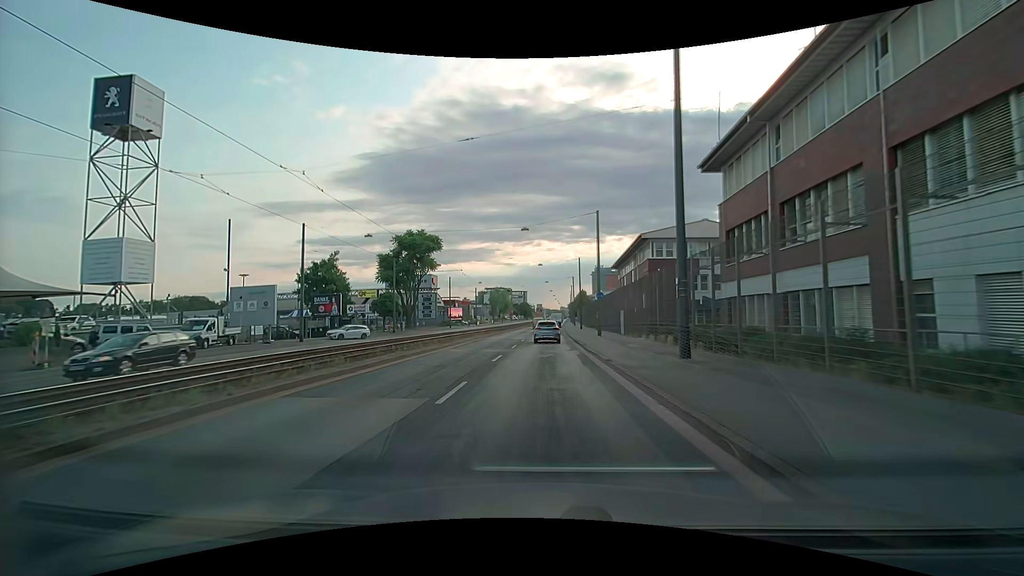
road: primary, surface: asphalt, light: Day
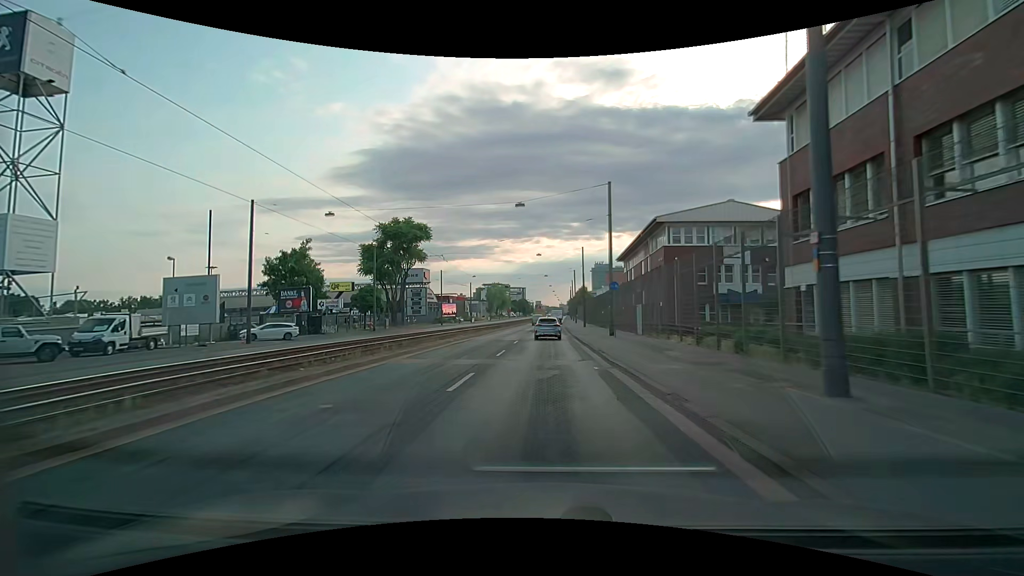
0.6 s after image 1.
(+0.1, +7.9) m; 0°
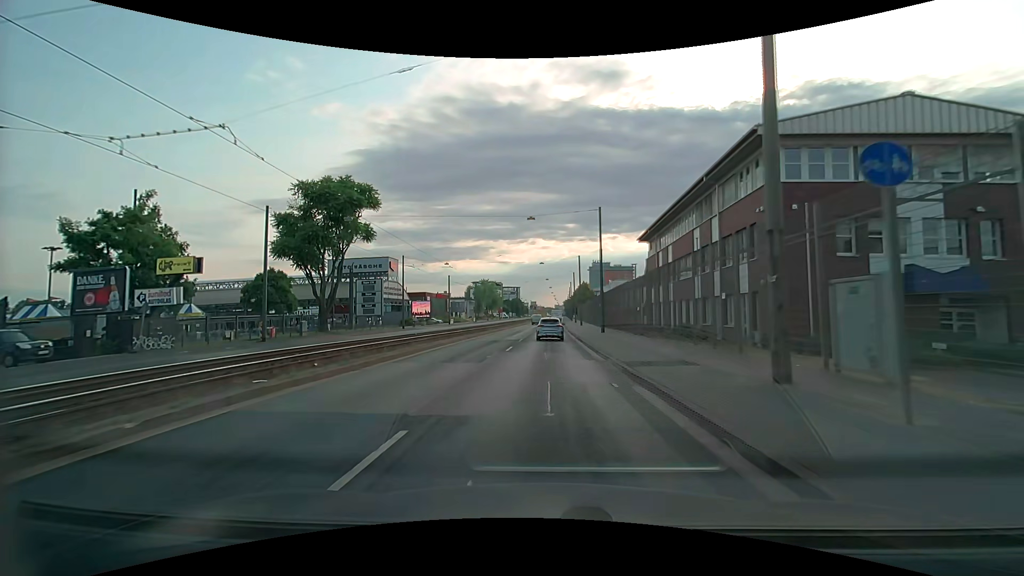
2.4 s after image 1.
(+0.2, +24.2) m; +1°
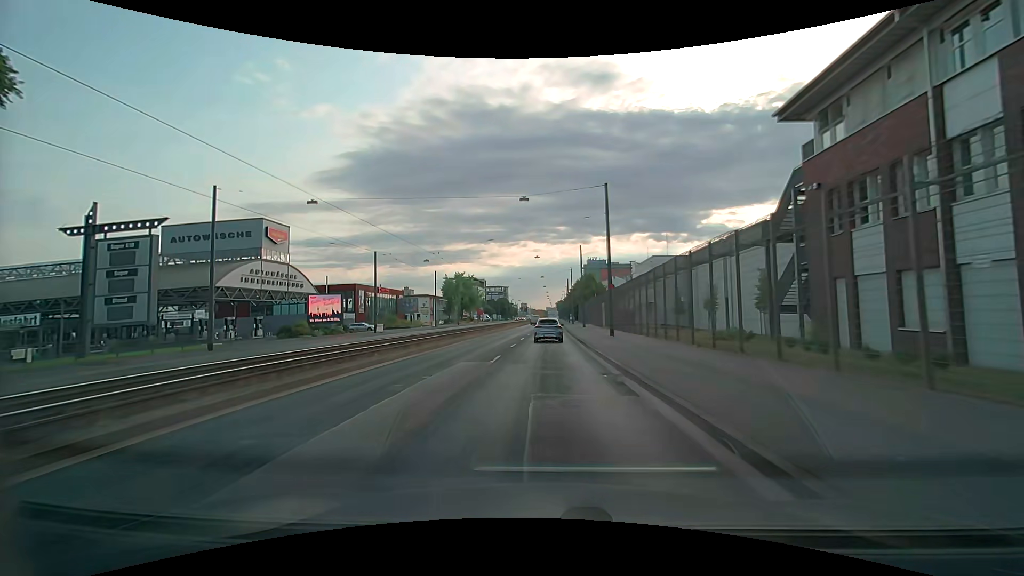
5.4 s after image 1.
(0.0, +41.3) m; +1°
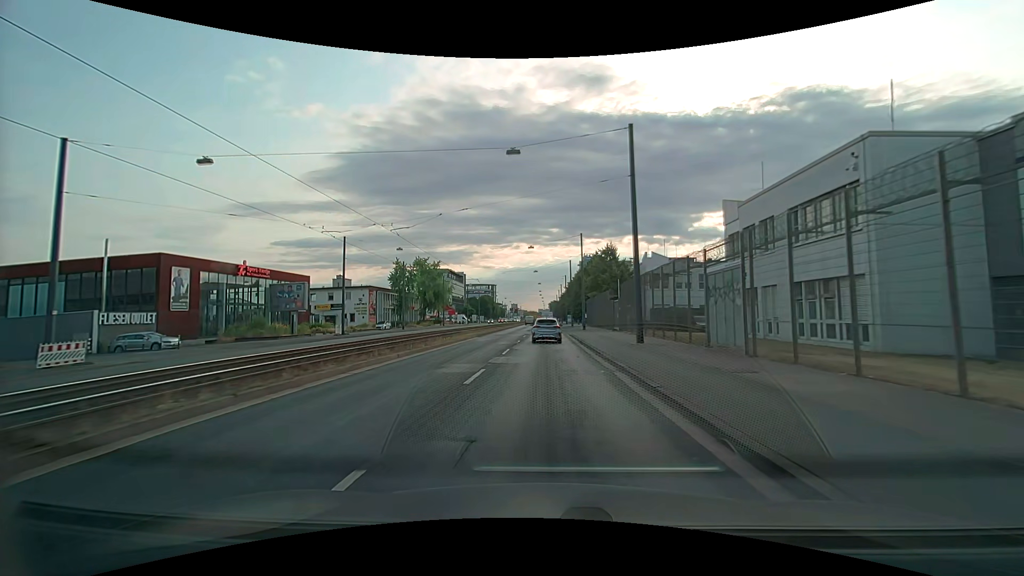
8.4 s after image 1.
(+0.2, +41.0) m; +1°
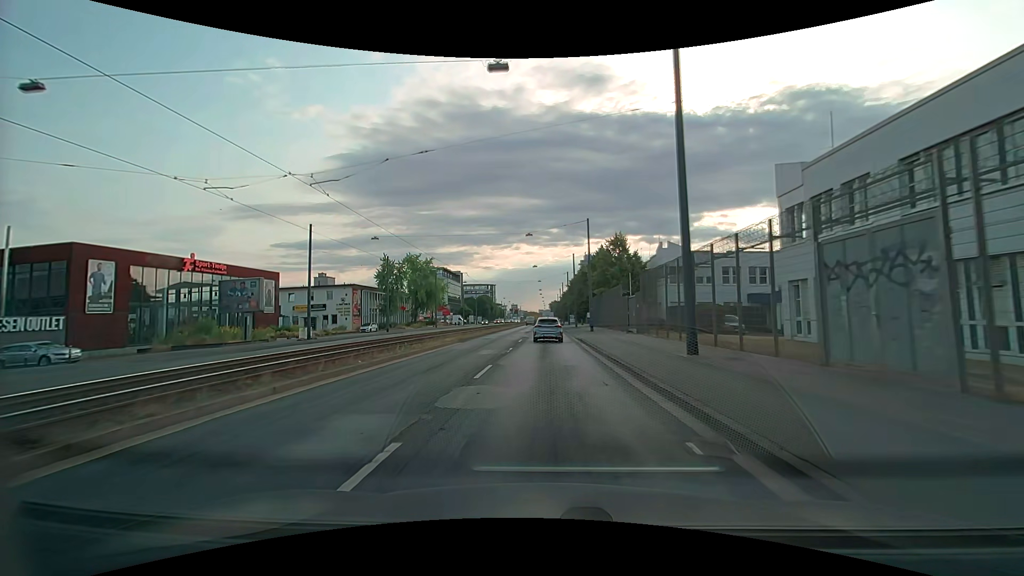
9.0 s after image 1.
(0.0, +8.1) m; 0°
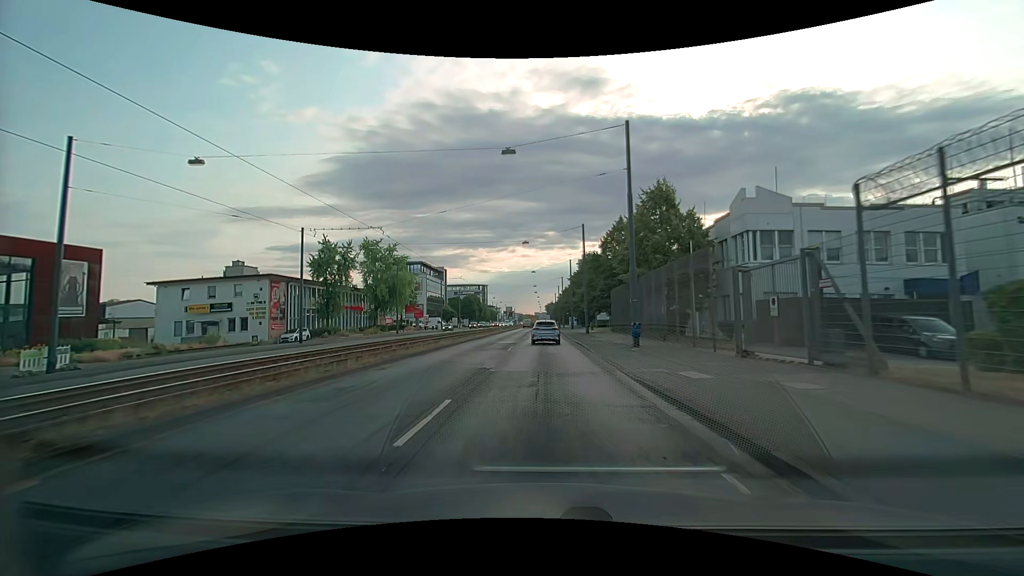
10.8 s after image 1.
(+0.1, +23.9) m; 0°
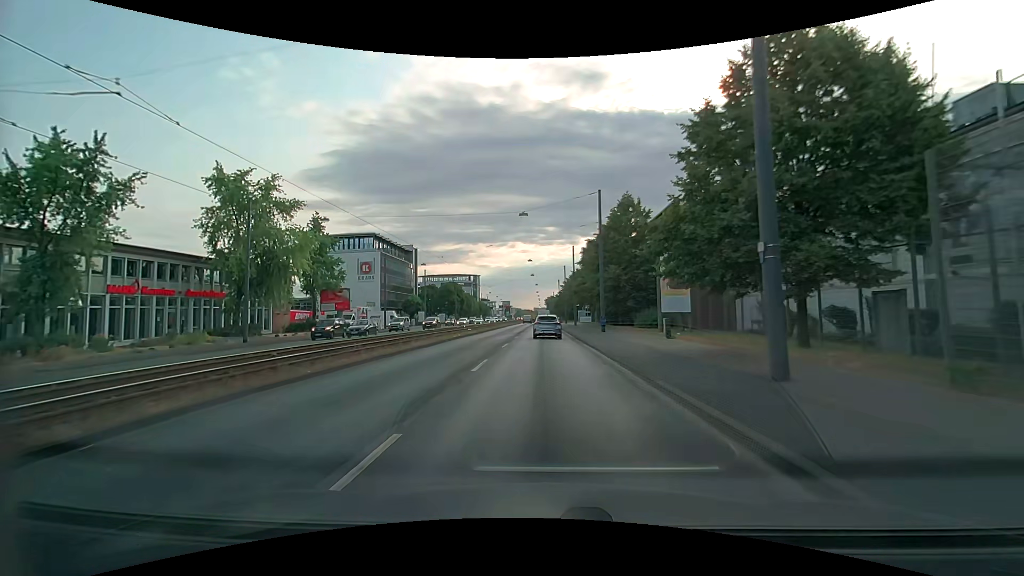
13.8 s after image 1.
(0.0, +38.7) m; 0°
(0, +10) (0, +20) (0, +30) (0, +40) (0, +50) (0, +60) (0, +70) (0, +80) (0, +90) (0, +100) m
